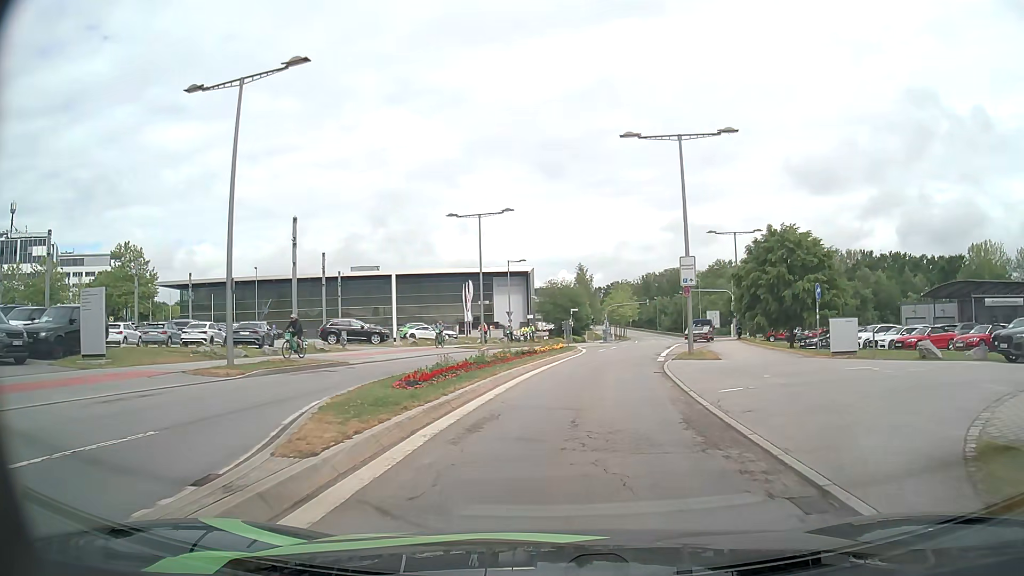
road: secondary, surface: asphalt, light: Day
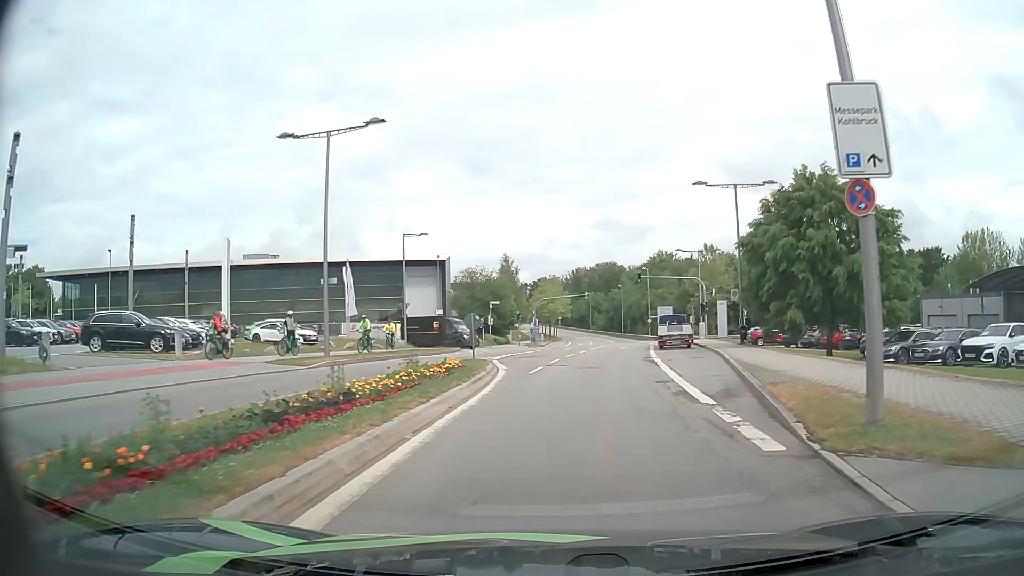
(+1.0, +20.0) m; +6°
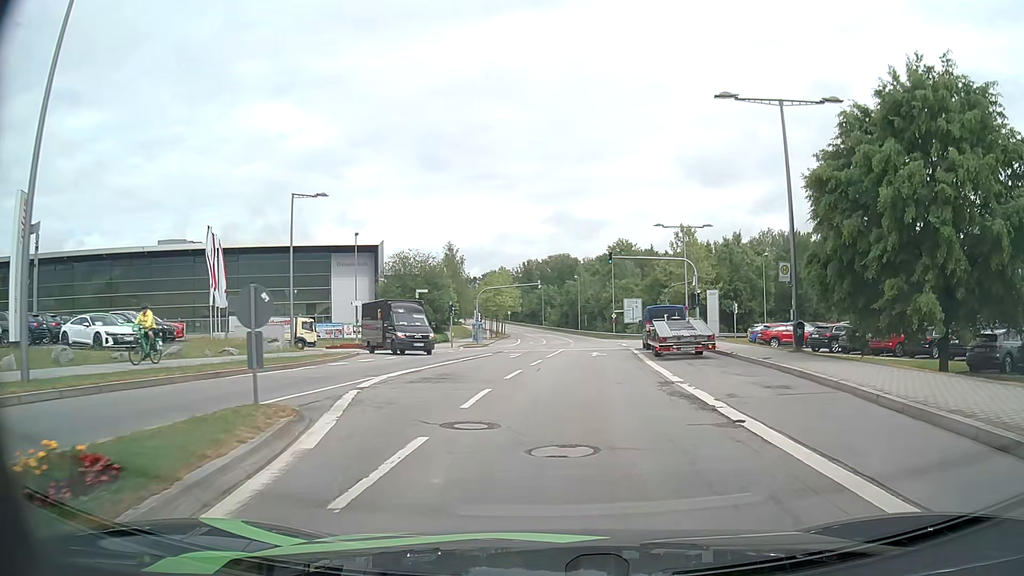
(+0.6, +15.0) m; +4°
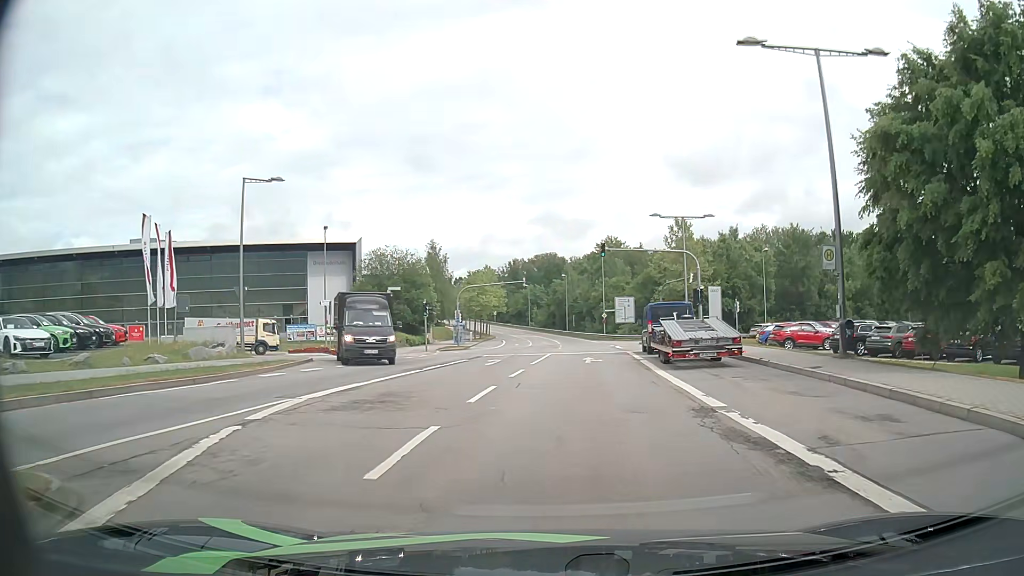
(+0.1, +5.1) m; +1°
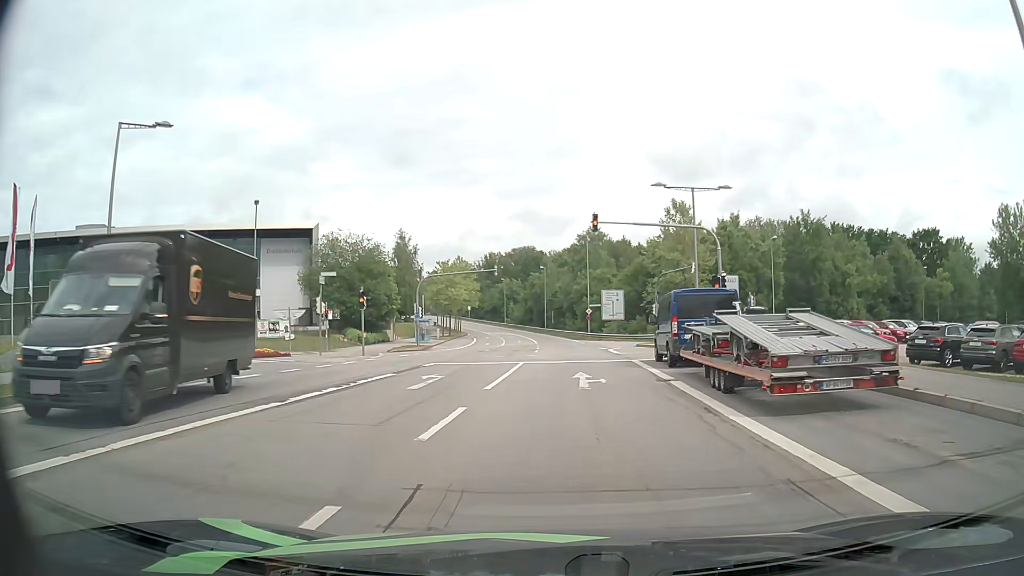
(+0.1, +10.1) m; +1°
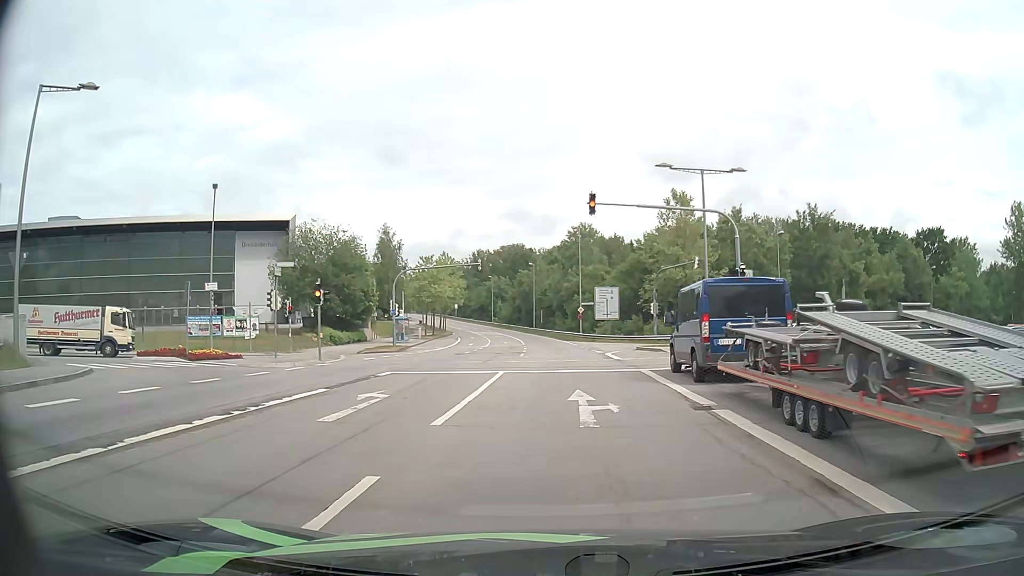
(+0.1, +4.9) m; +1°
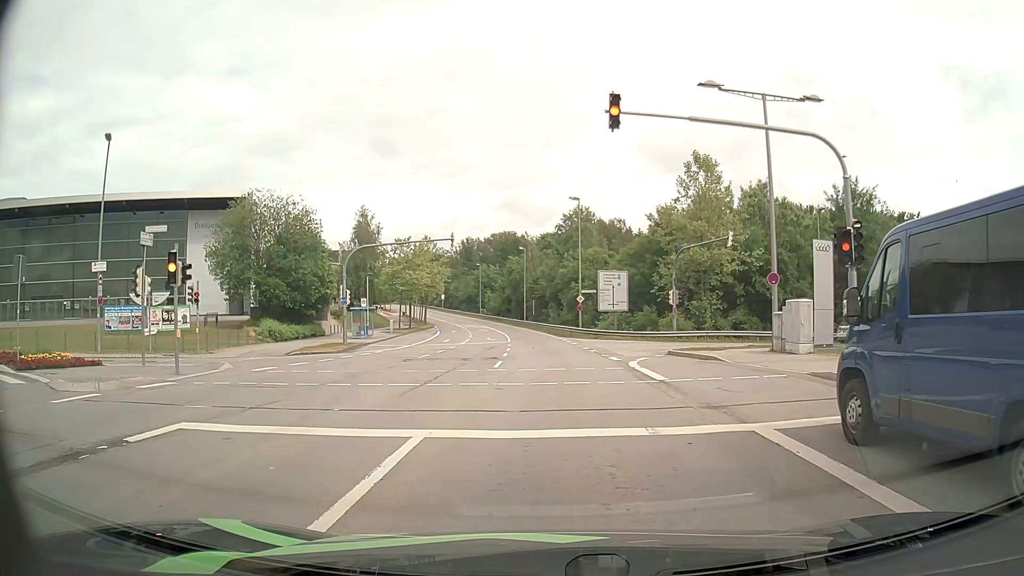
(+0.1, +10.8) m; 0°
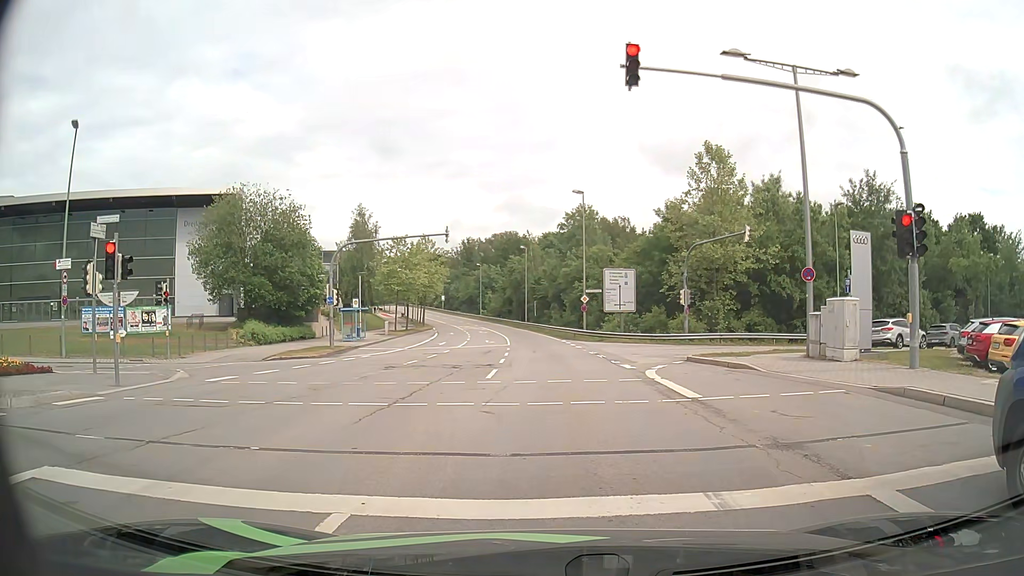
(0.0, +2.8) m; 0°
(0, +10) (0, +20) (0, +30) (0, +40) (-1, +50) (-1, +60) (-2, +70) (-3, +80) (-5, +90) (-7, +99) m
